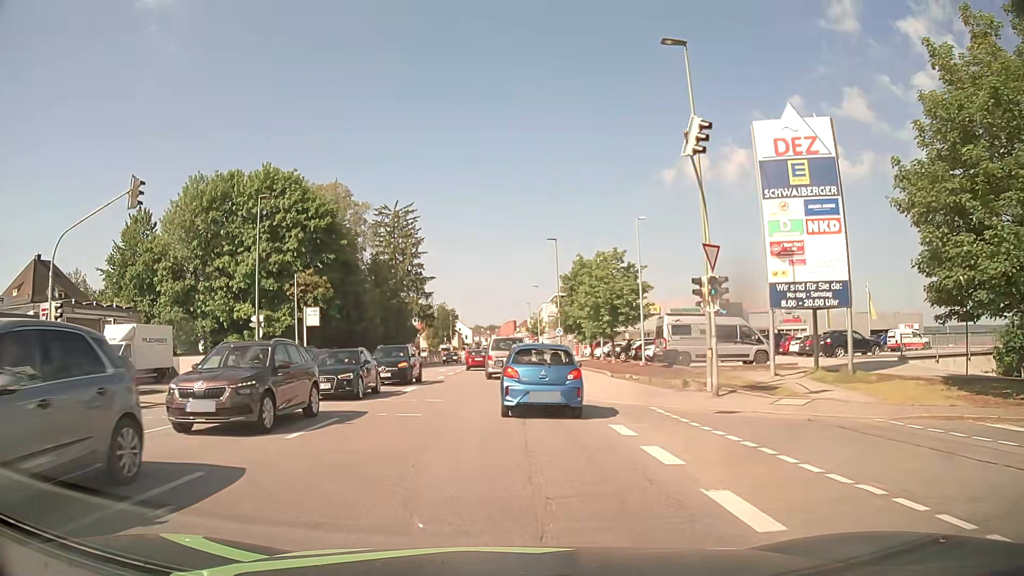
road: tertiary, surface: asphalt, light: Day
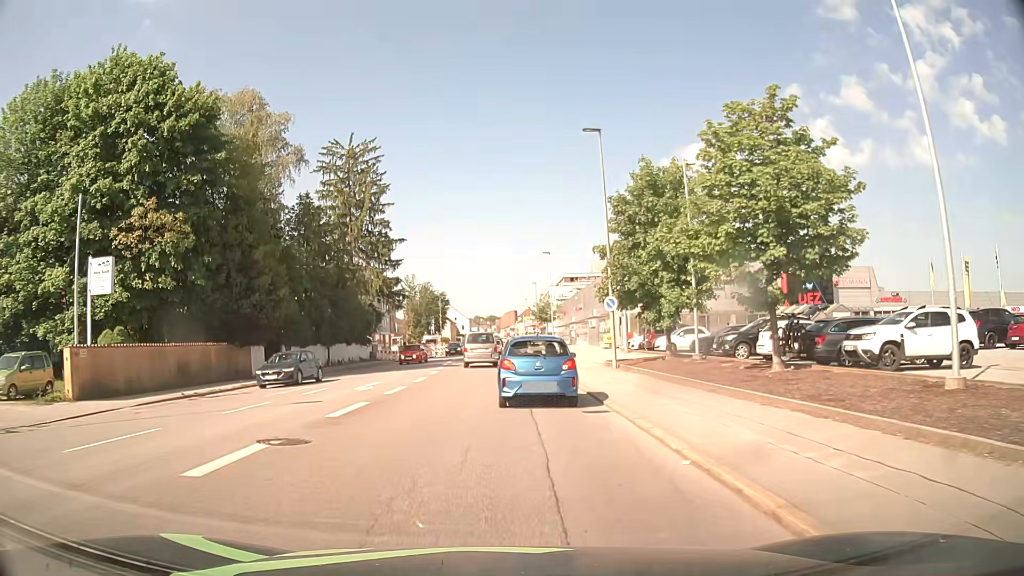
(+0.1, +26.7) m; 0°
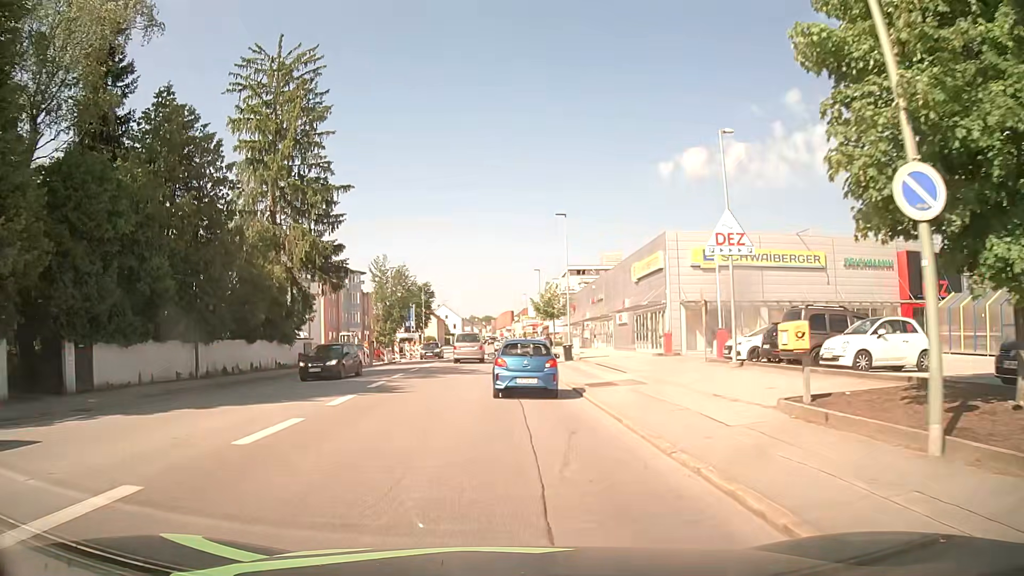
(0.0, +22.1) m; 0°
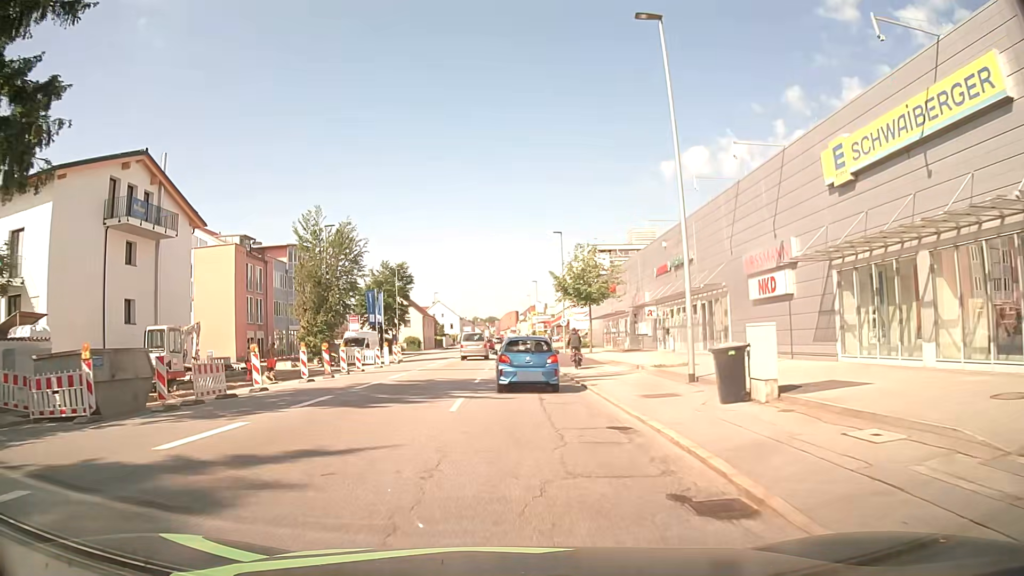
(-0.1, +30.9) m; 0°
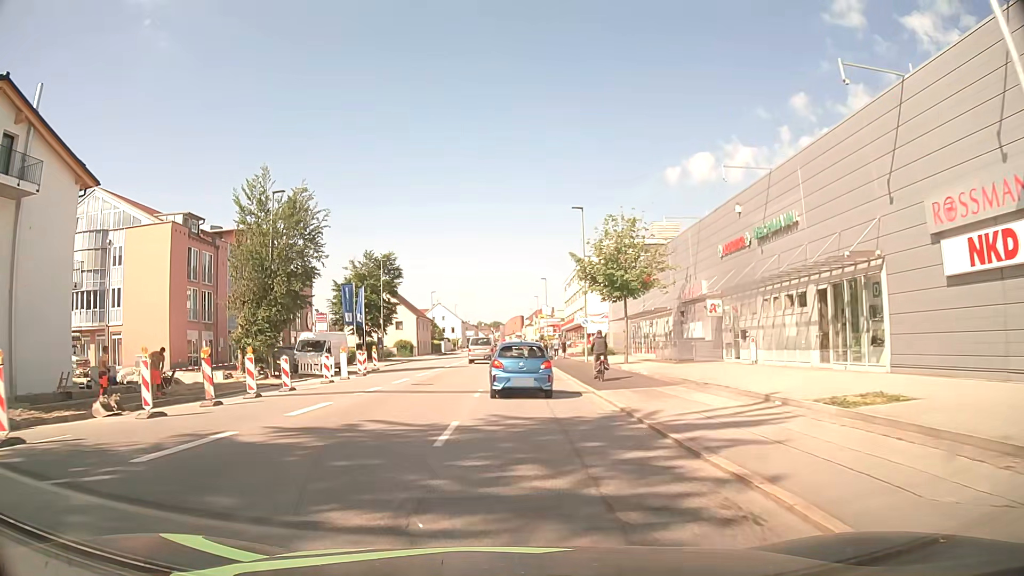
(-0.1, +12.9) m; -1°
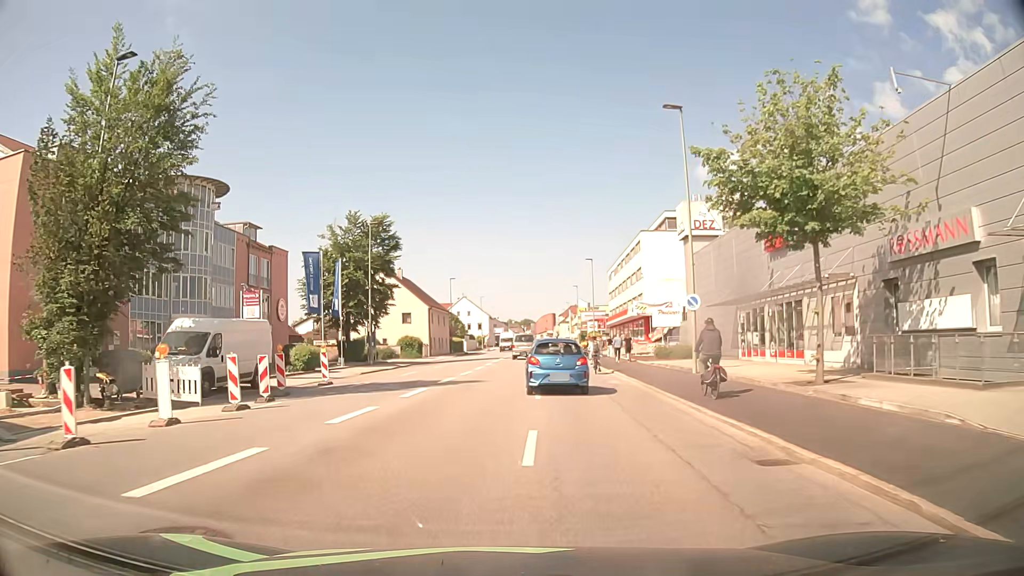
(-0.4, +20.0) m; -3°
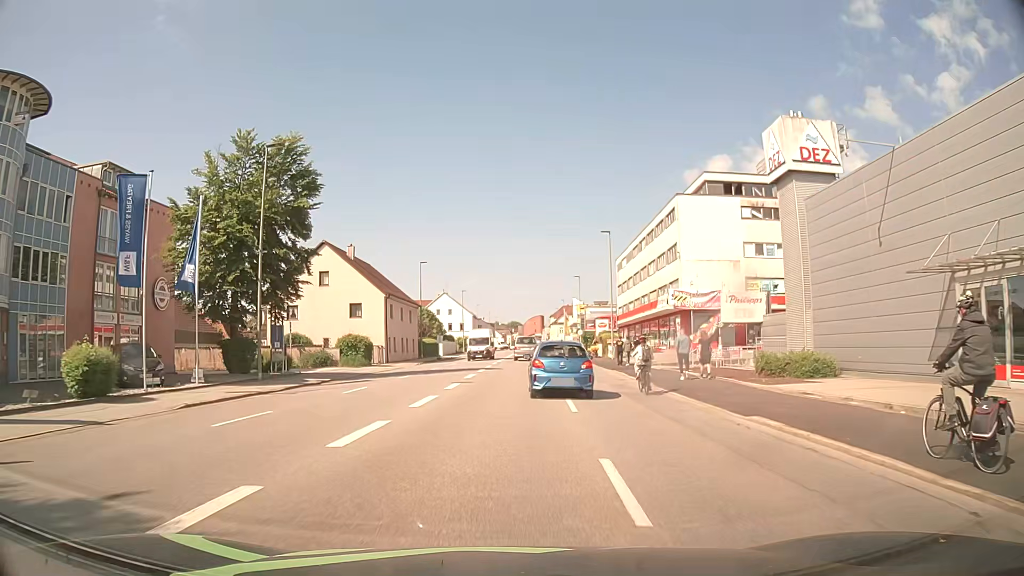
(+0.2, +20.5) m; +1°
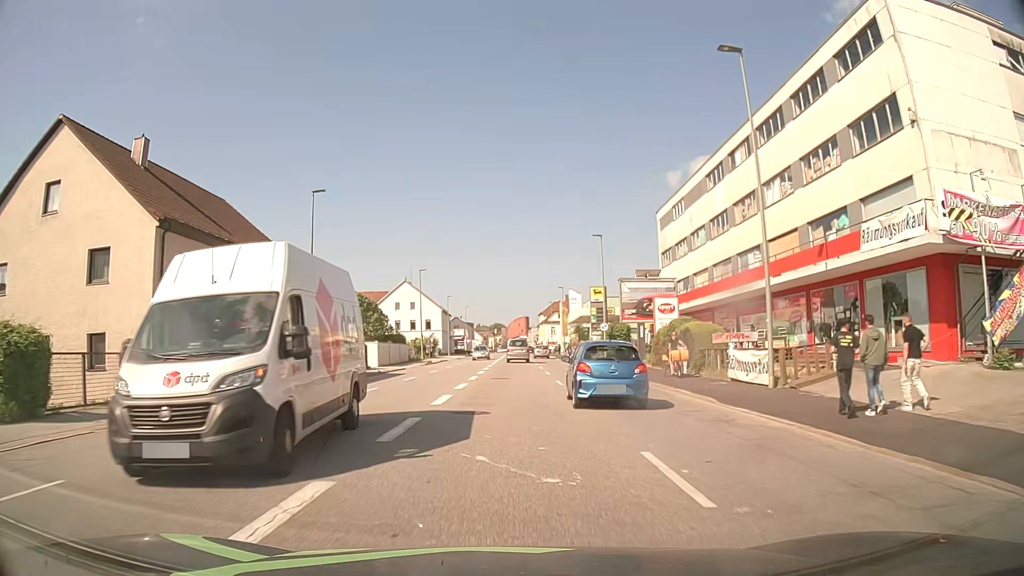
(+0.9, +35.6) m; +2°
(0, +10) (0, +20) (0, +30) (0, +40) (0, +50) (0, +60) (+1, +70) (+1, +80) (+1, +90) (+1, +100) m
